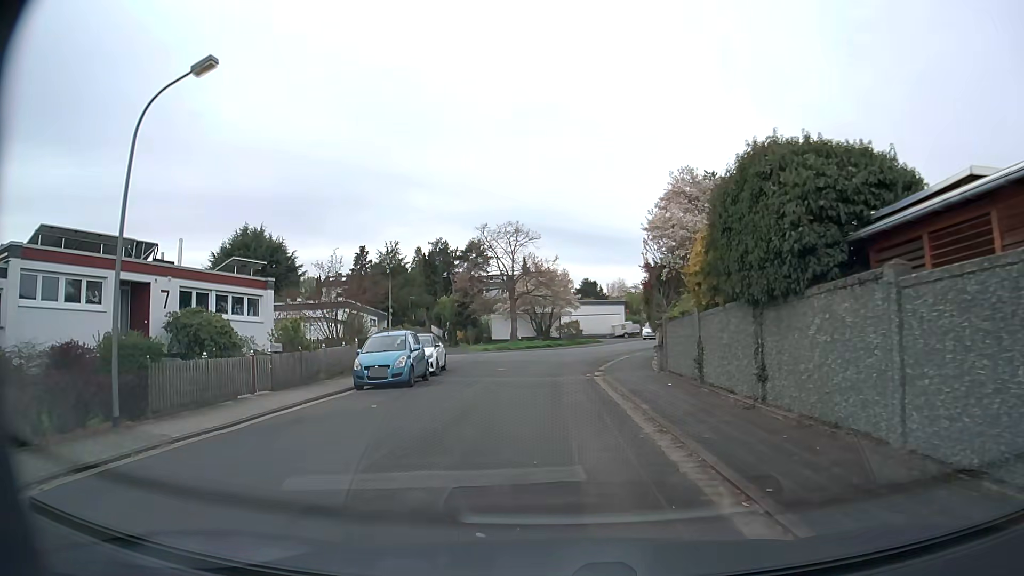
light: Day
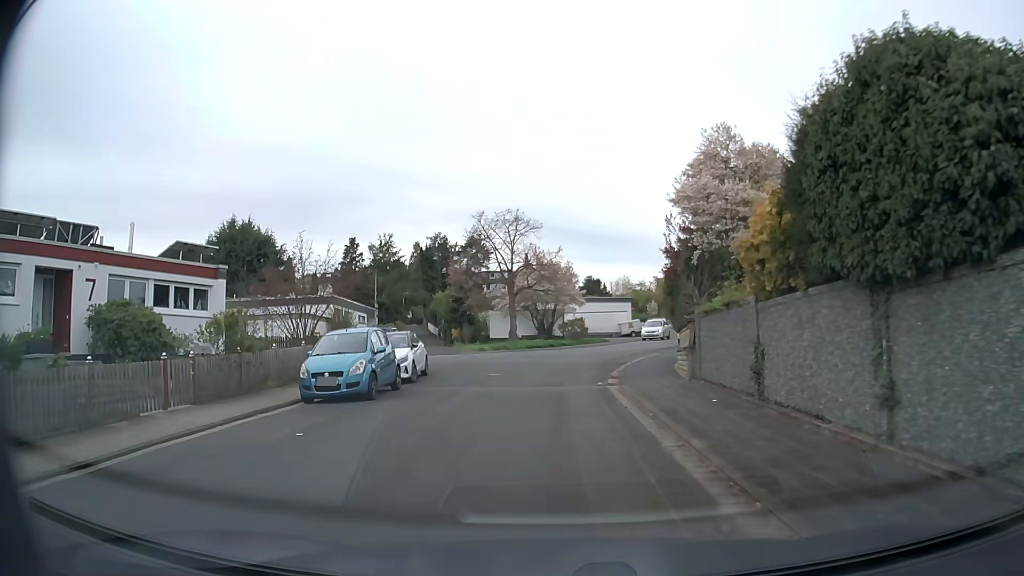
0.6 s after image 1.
(0.0, +4.4) m; 0°
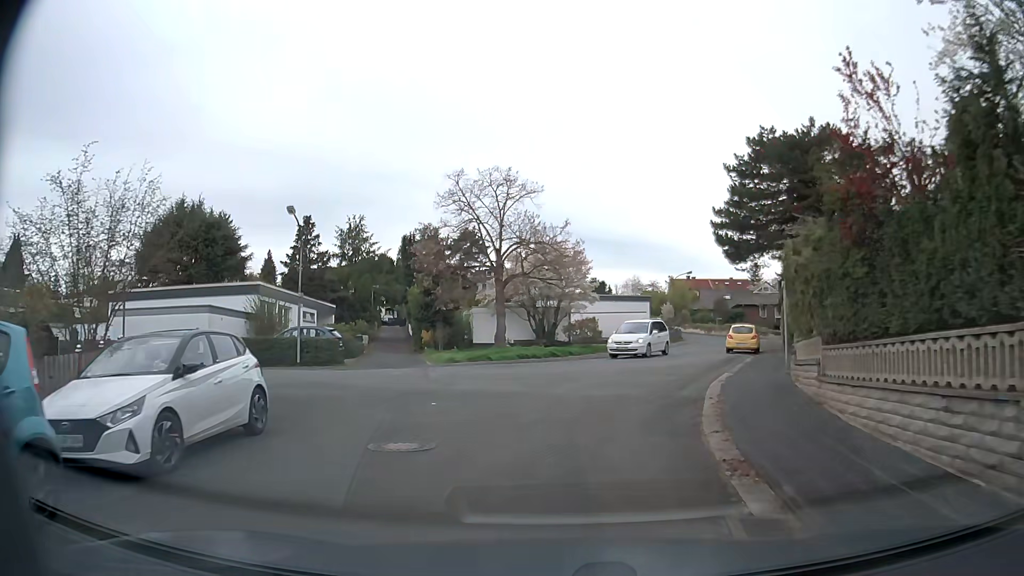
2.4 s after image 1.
(0.0, +12.9) m; +1°
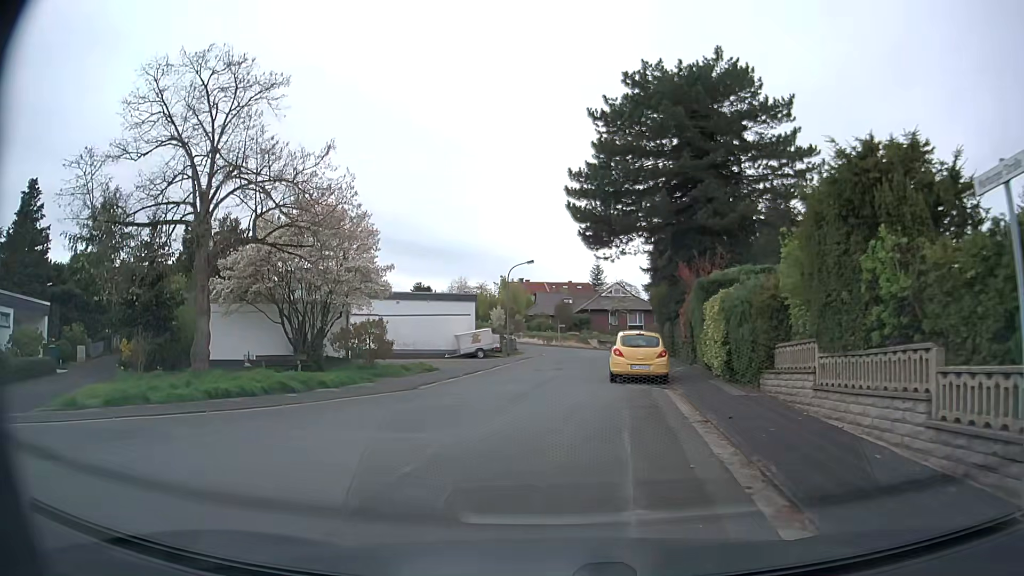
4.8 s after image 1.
(+1.8, +15.7) m; +13°
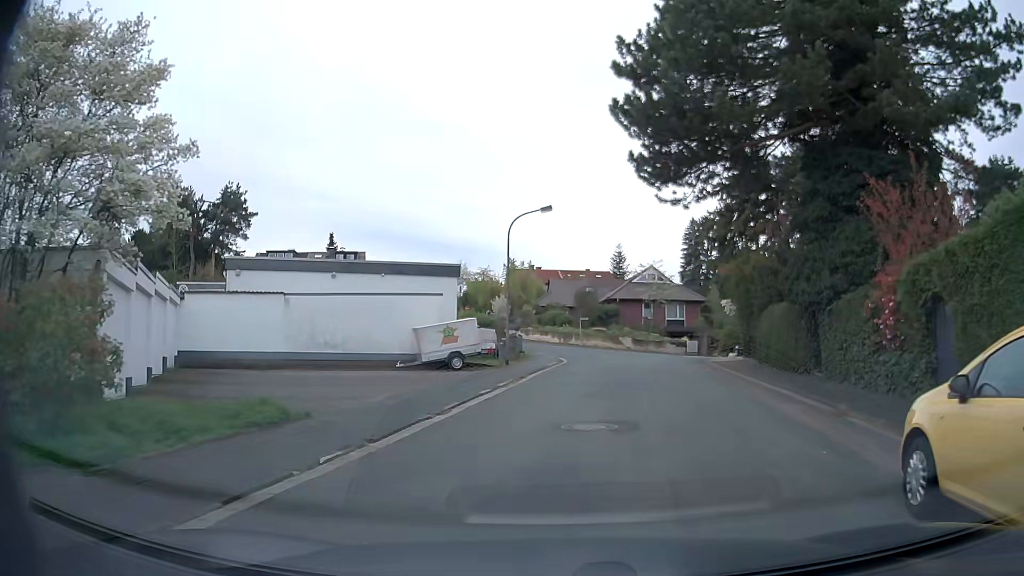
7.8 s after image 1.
(-0.5, +17.6) m; 0°
